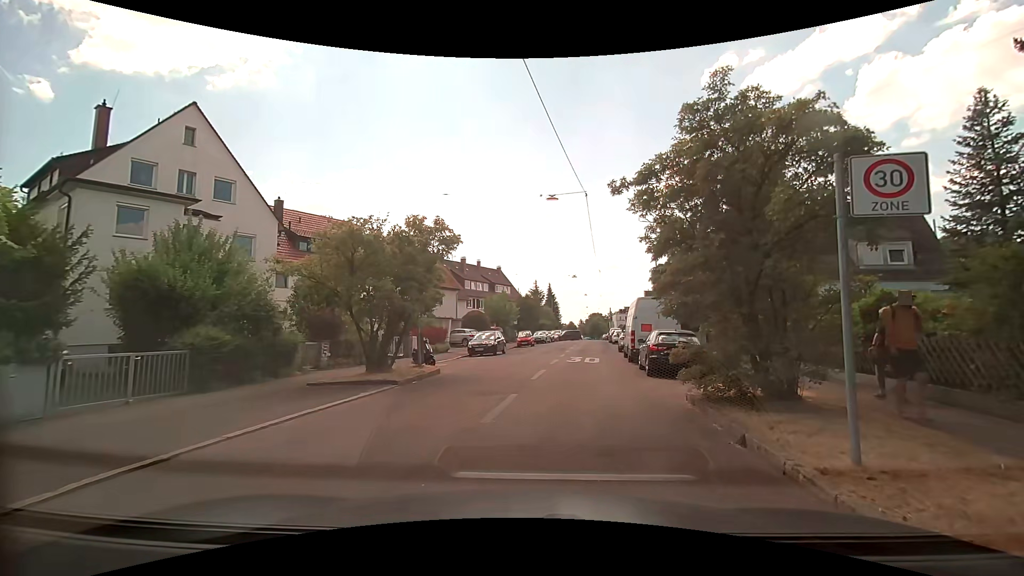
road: residential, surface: asphalt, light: Day
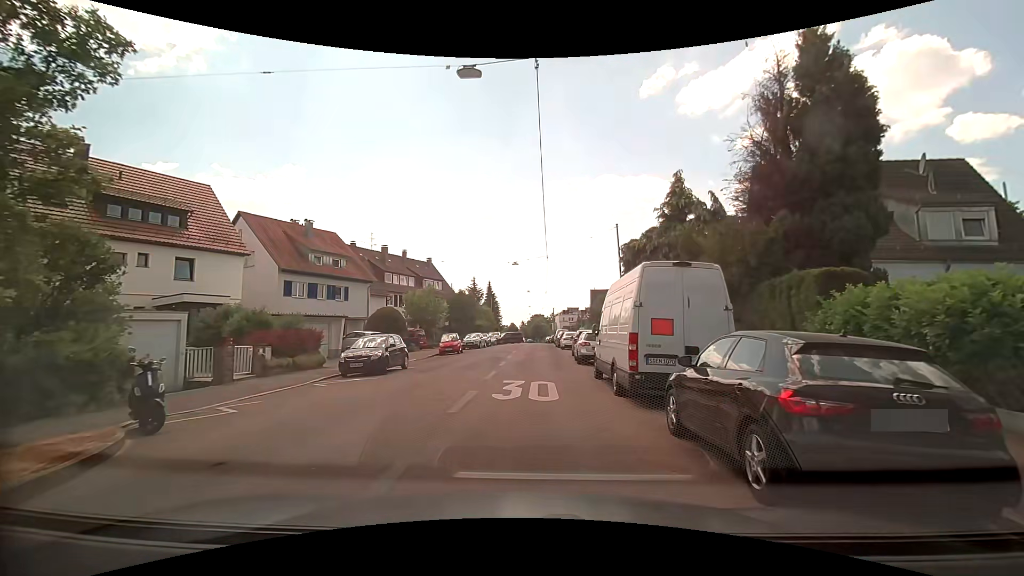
(+0.7, +11.3) m; +6°
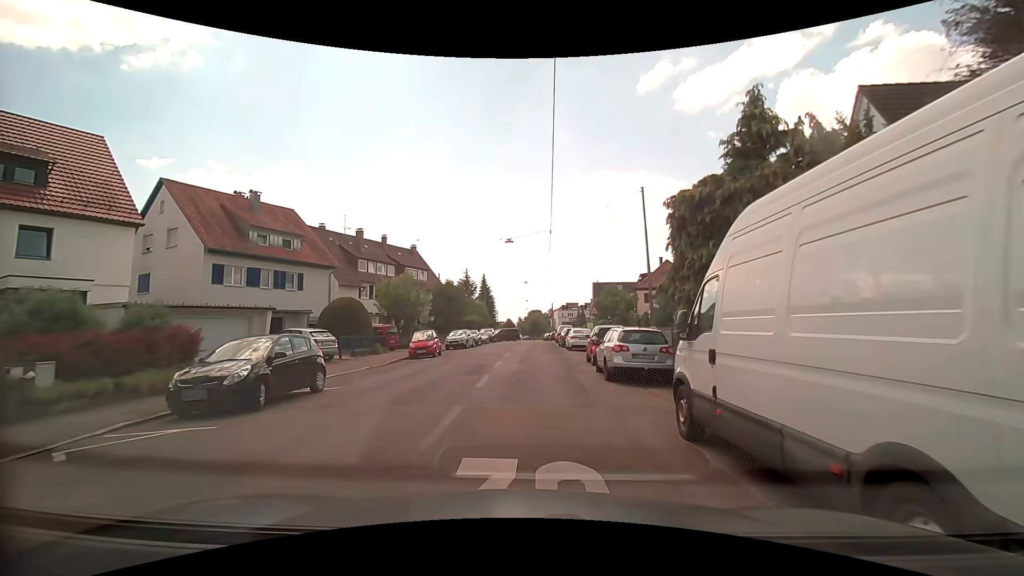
(-0.2, +8.6) m; -2°
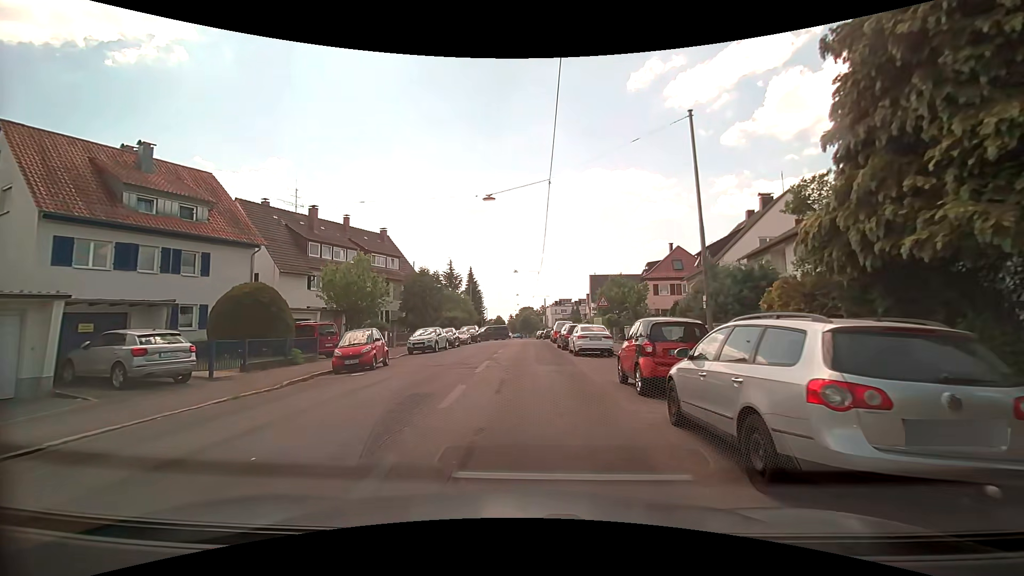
(+0.2, +9.6) m; +1°
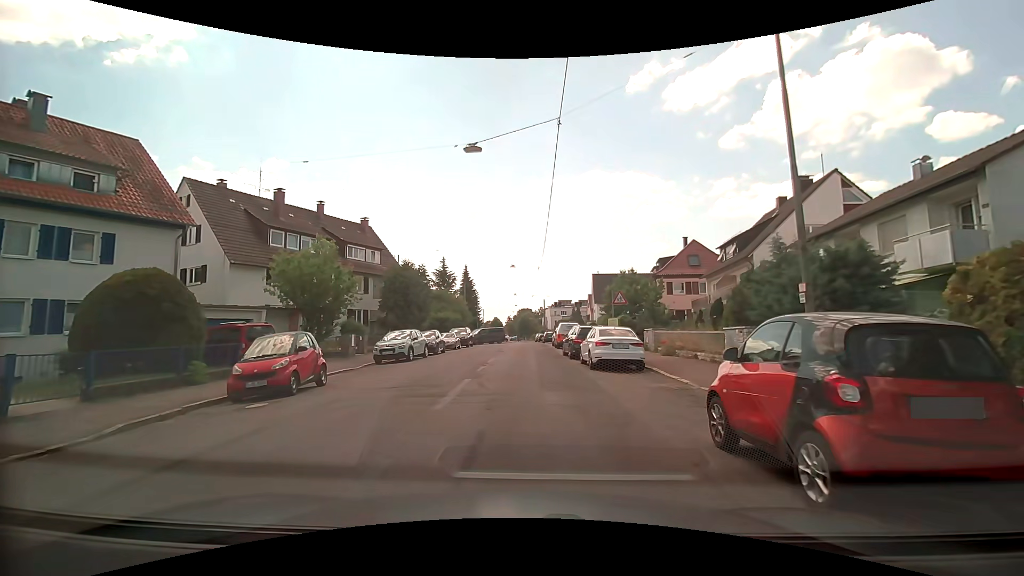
(0.0, +6.1) m; -1°
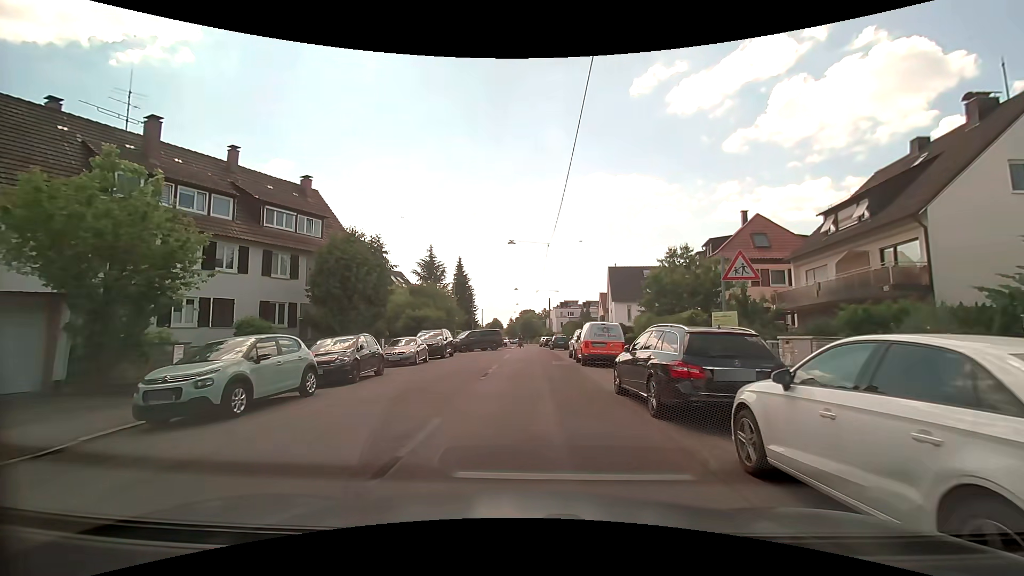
(+0.2, +14.1) m; +2°
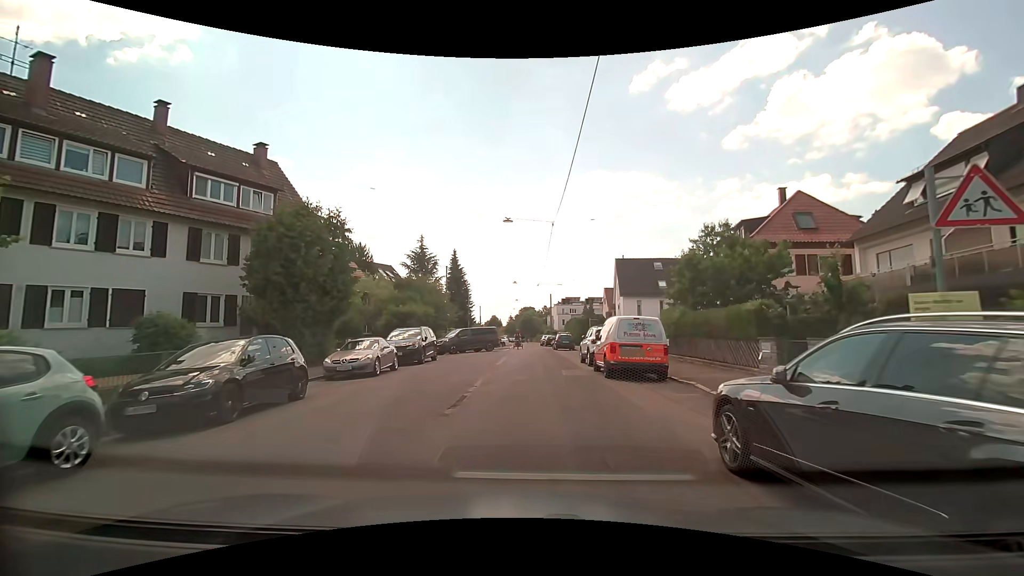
(-0.1, +6.2) m; -1°
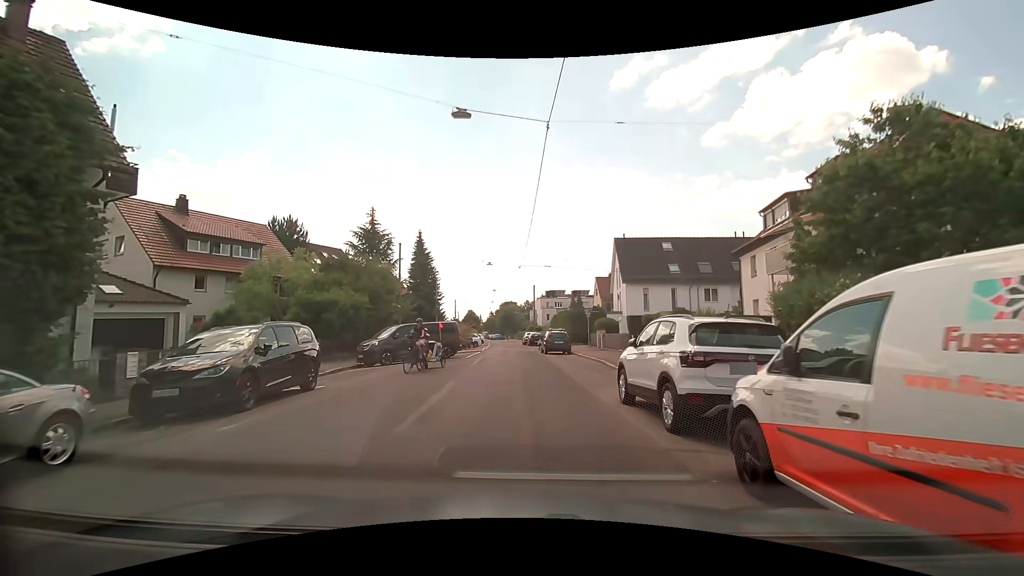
(+0.2, +13.1) m; +2°
(0, +10) (0, +20) (-1, +30) (-1, +40) (-1, +50) (-2, +60) (-3, +70) (-3, +80) (-4, +90) (-6, +100) m
